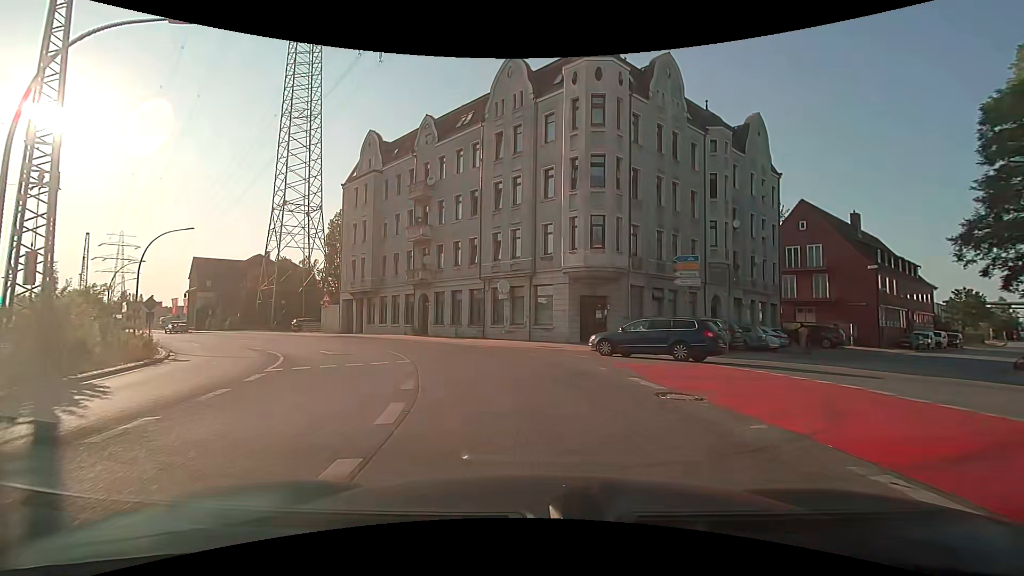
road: secondary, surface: asphalt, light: Day
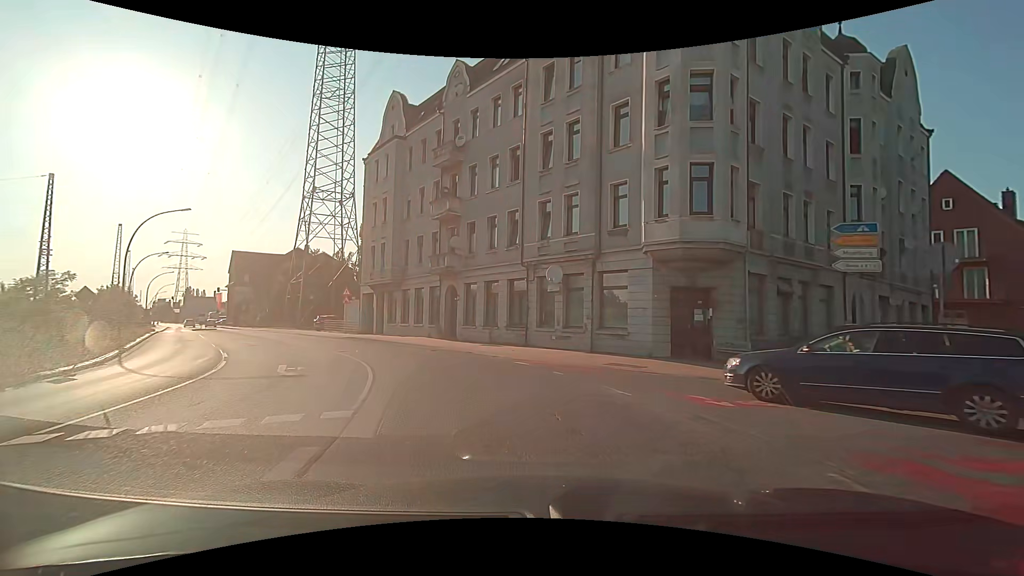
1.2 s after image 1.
(-0.4, +8.8) m; -5°
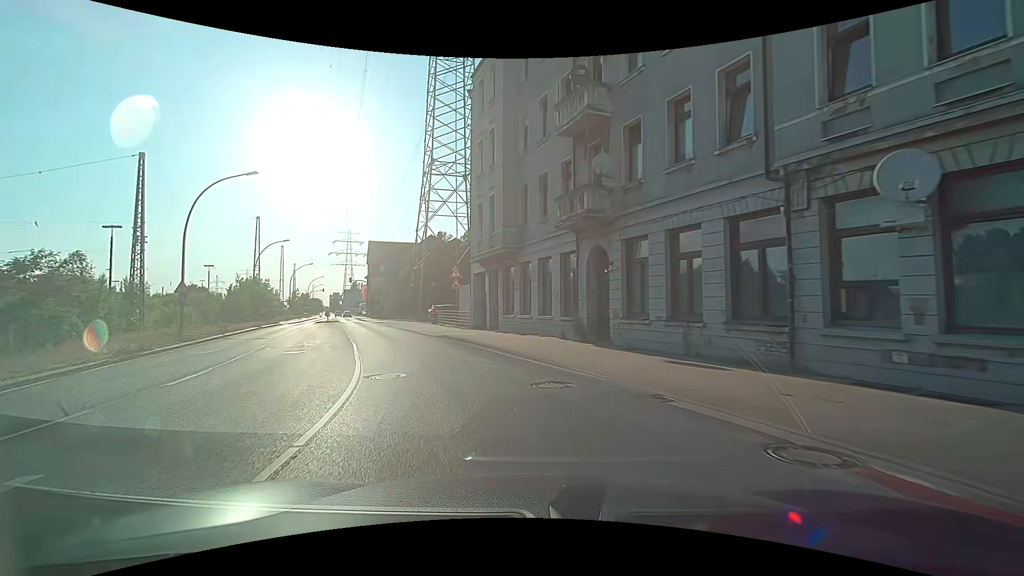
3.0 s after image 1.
(-1.7, +13.3) m; -16°
(-1, +10) (-4, +19) (-8, +29) (-12, +38) (-16, +47) (-19, +56) (-23, +66) (-27, +75) (-31, +84) (-35, +93) m
